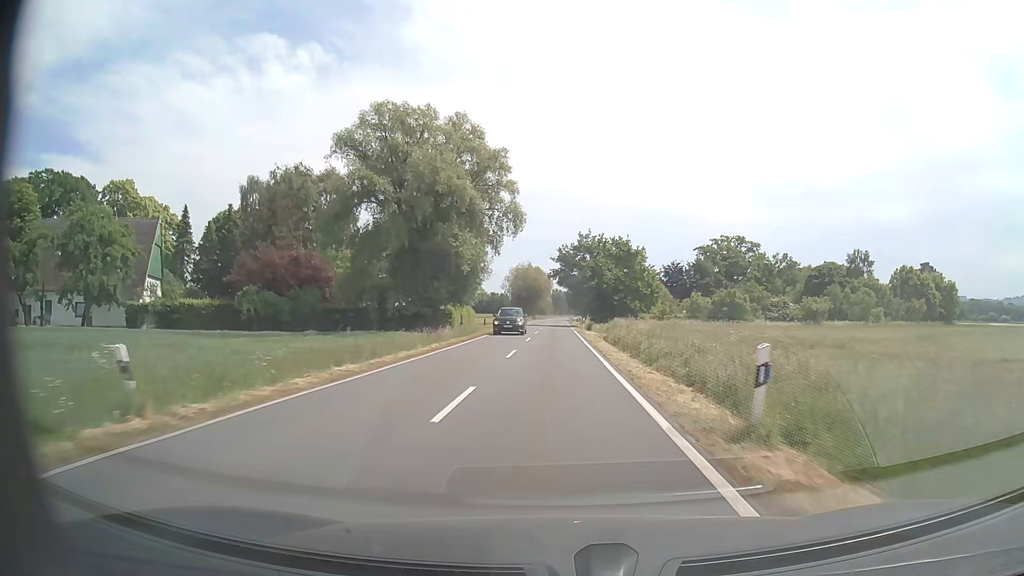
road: secondary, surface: asphalt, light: Day
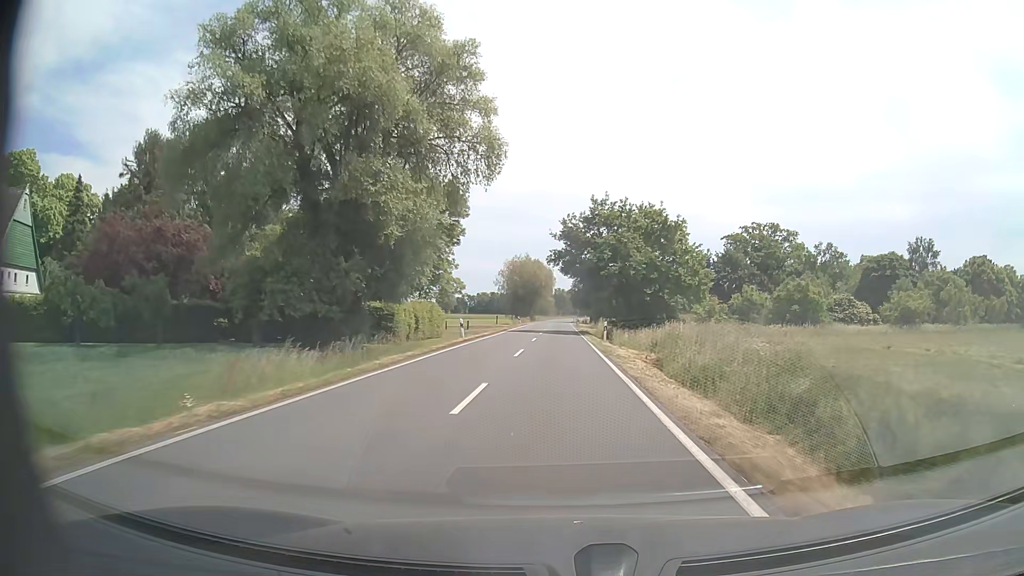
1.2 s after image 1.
(0.0, +23.3) m; 0°
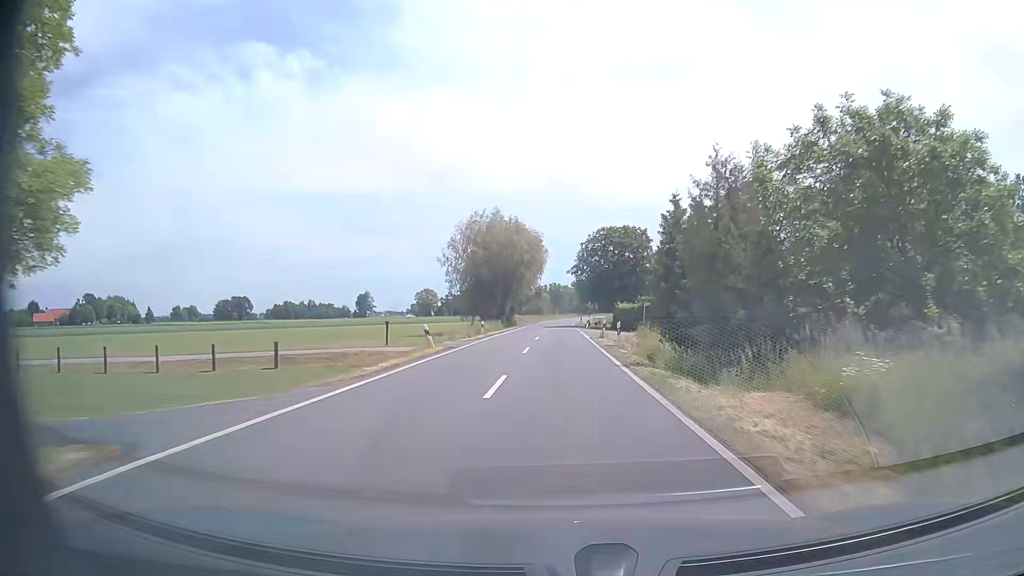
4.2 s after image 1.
(+0.2, +58.3) m; 0°
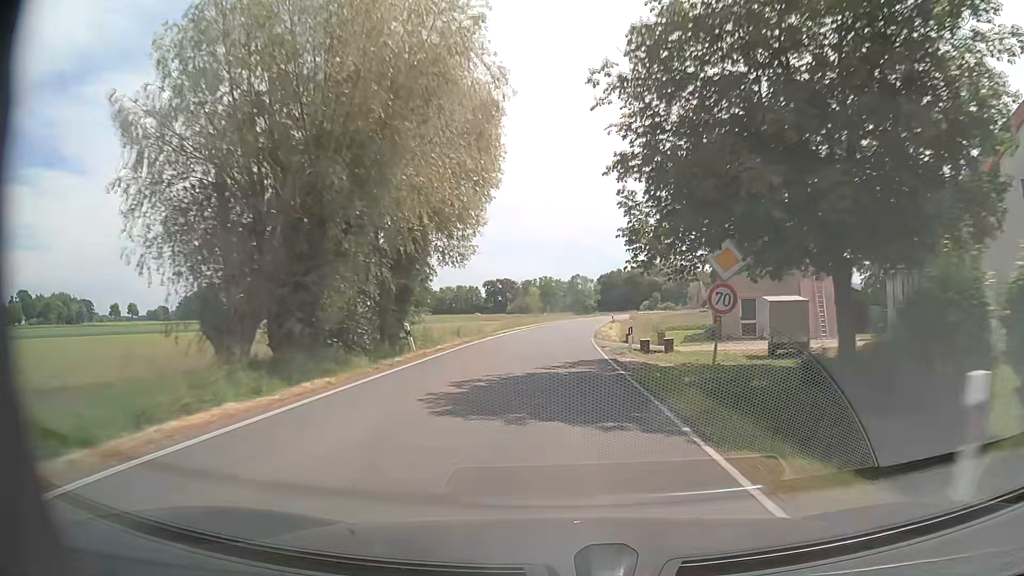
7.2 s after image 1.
(+0.1, +58.4) m; +1°
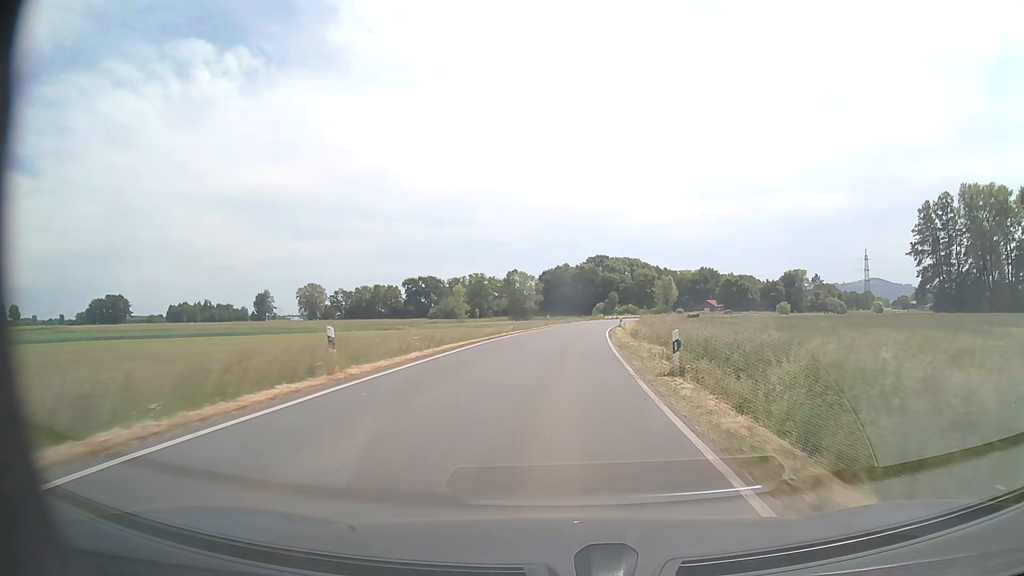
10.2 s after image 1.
(+2.0, +58.1) m; +5°
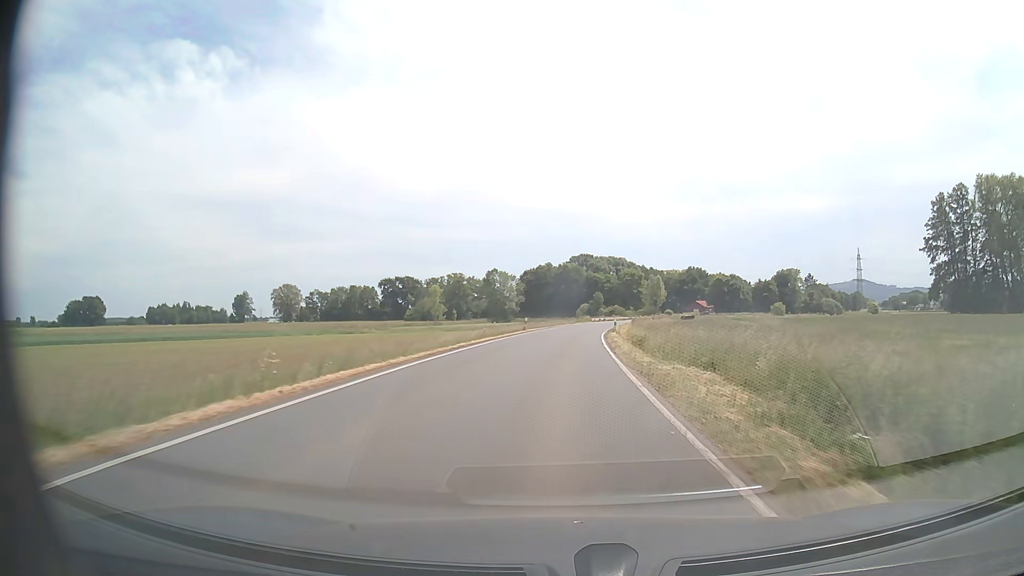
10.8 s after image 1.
(+0.2, +11.6) m; +2°
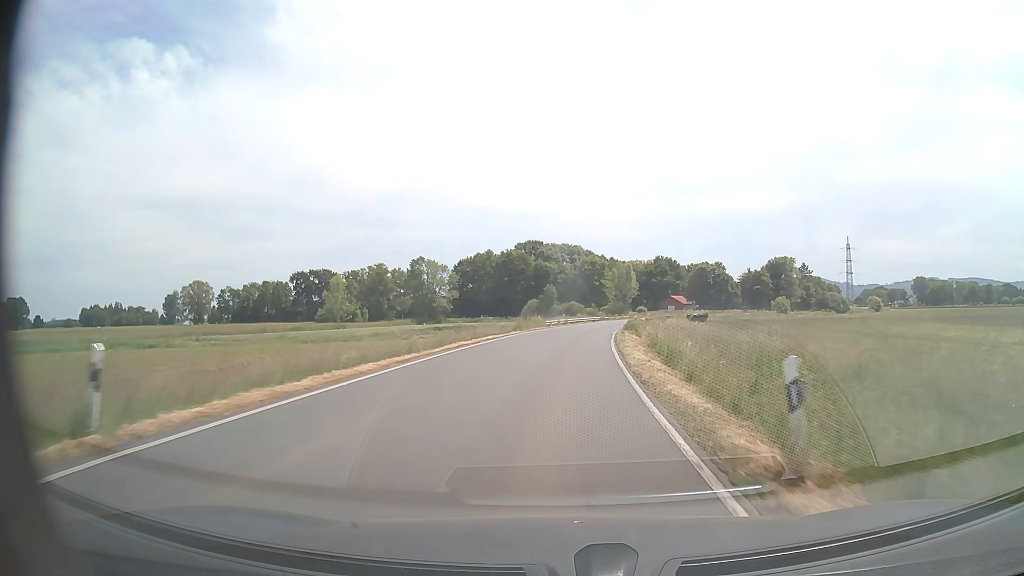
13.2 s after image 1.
(+1.9, +46.4) m; +4°
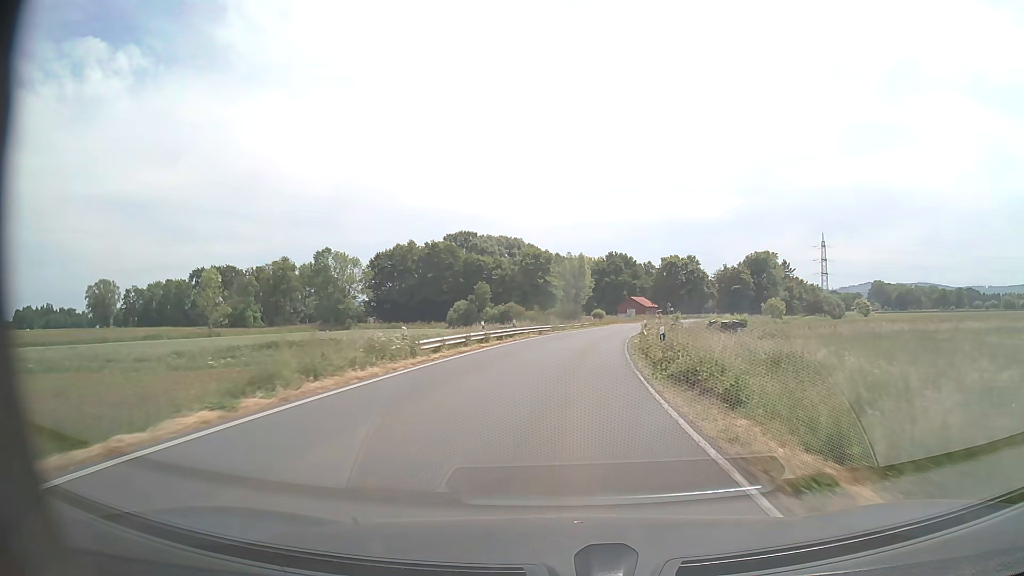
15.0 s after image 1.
(+1.3, +34.9) m; +5°
(0, +10) (+1, +20) (+2, +30) (+3, +40) (+5, +50) (+7, +60) (+9, +69) (+11, +79) (+15, +88) (+18, +98) m
